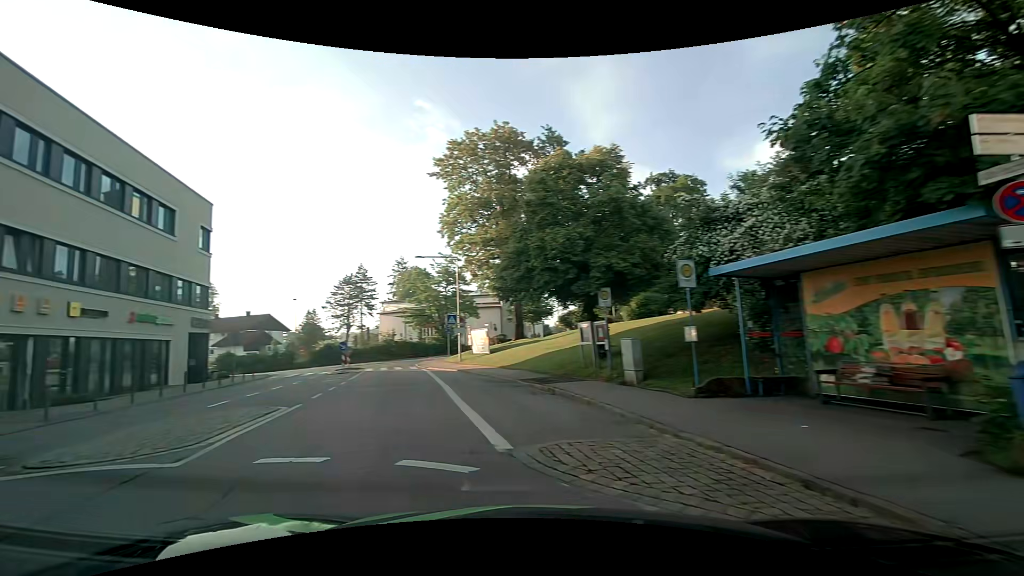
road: unclassified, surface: asphalt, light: Day
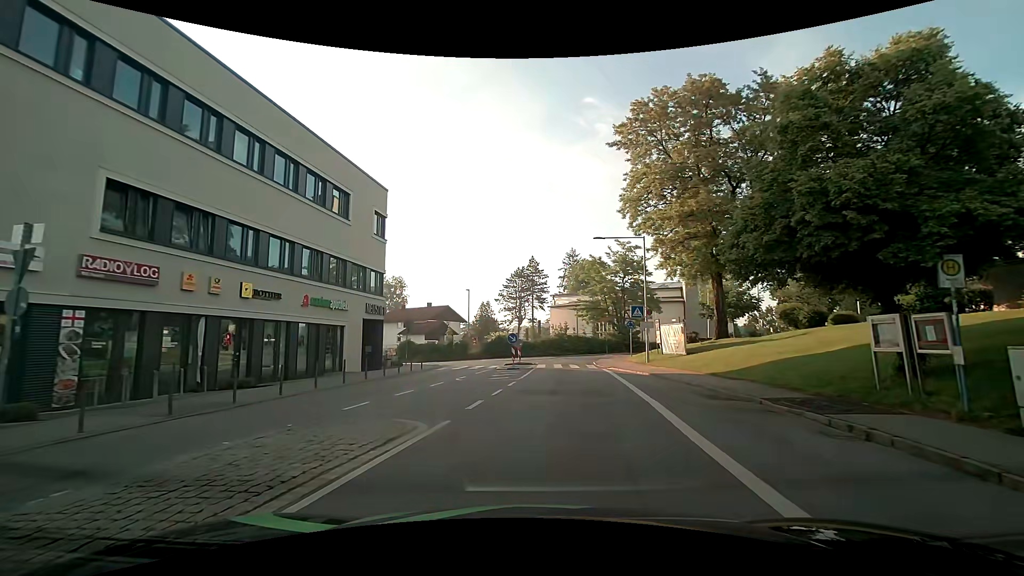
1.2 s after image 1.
(-1.4, +5.5) m; -19°
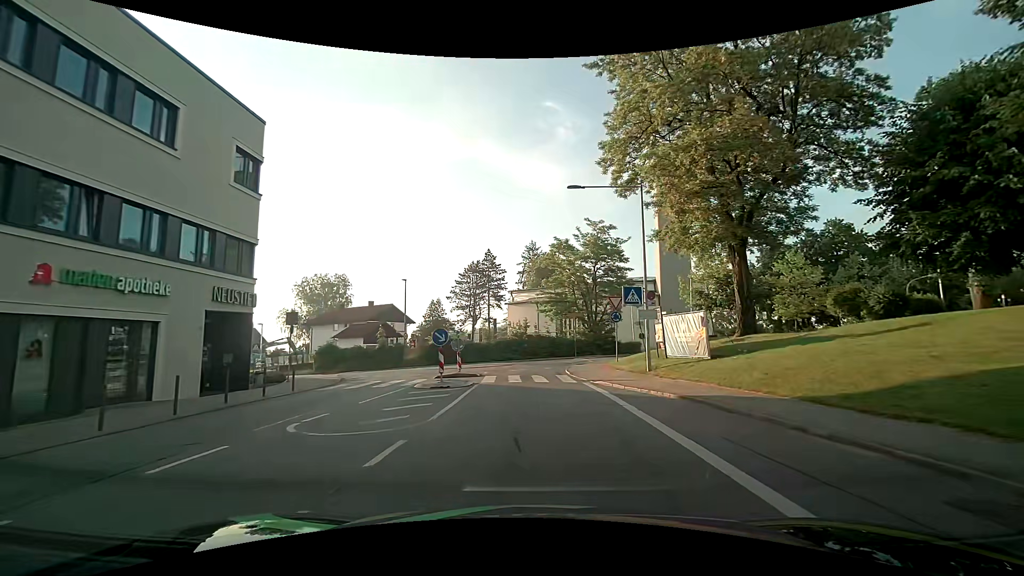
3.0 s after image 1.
(+0.4, +11.0) m; +4°
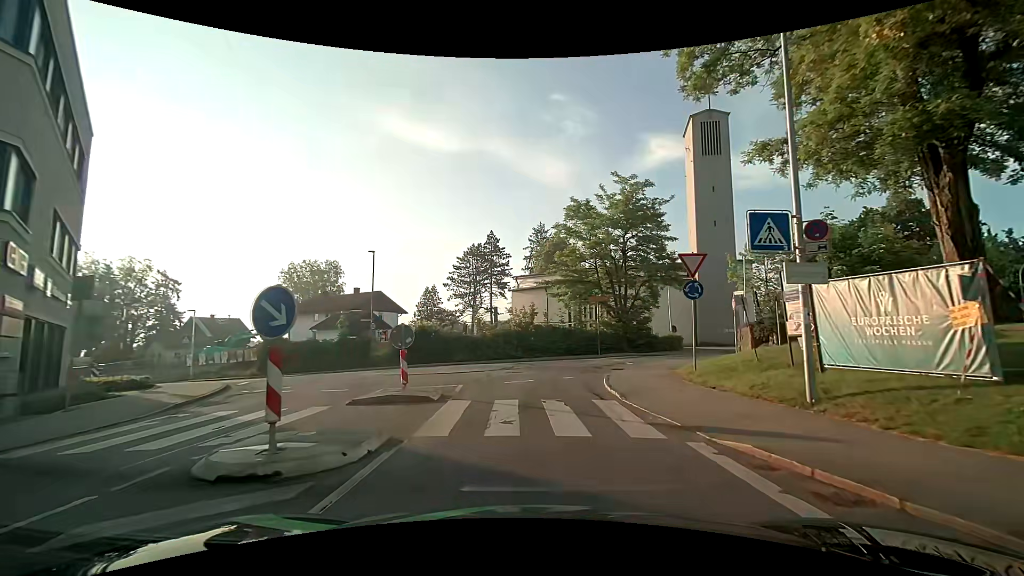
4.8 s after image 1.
(-0.1, +11.4) m; -1°
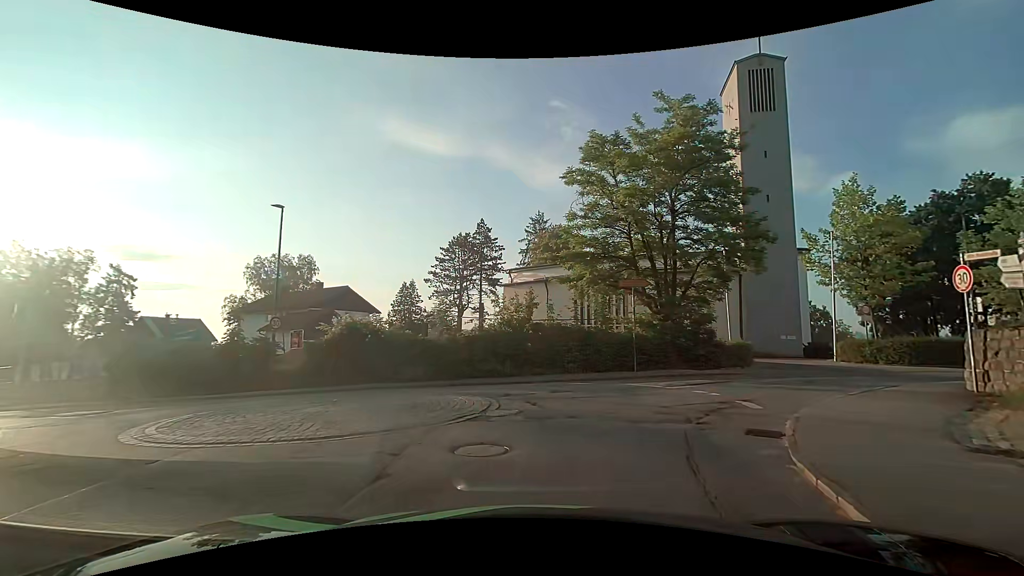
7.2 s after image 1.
(-0.2, +12.6) m; -1°
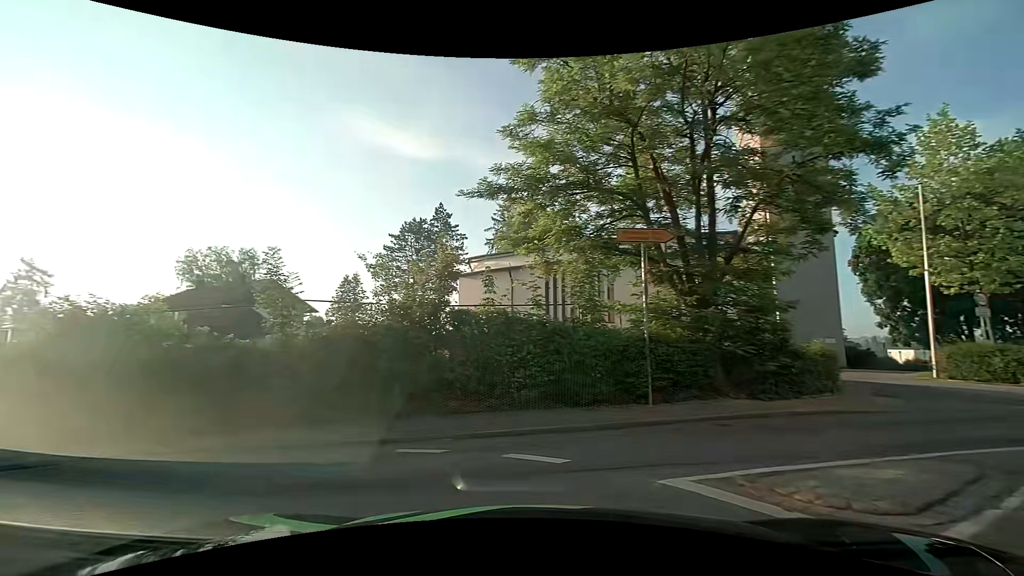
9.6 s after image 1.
(+1.5, +10.5) m; +4°
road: tertiary
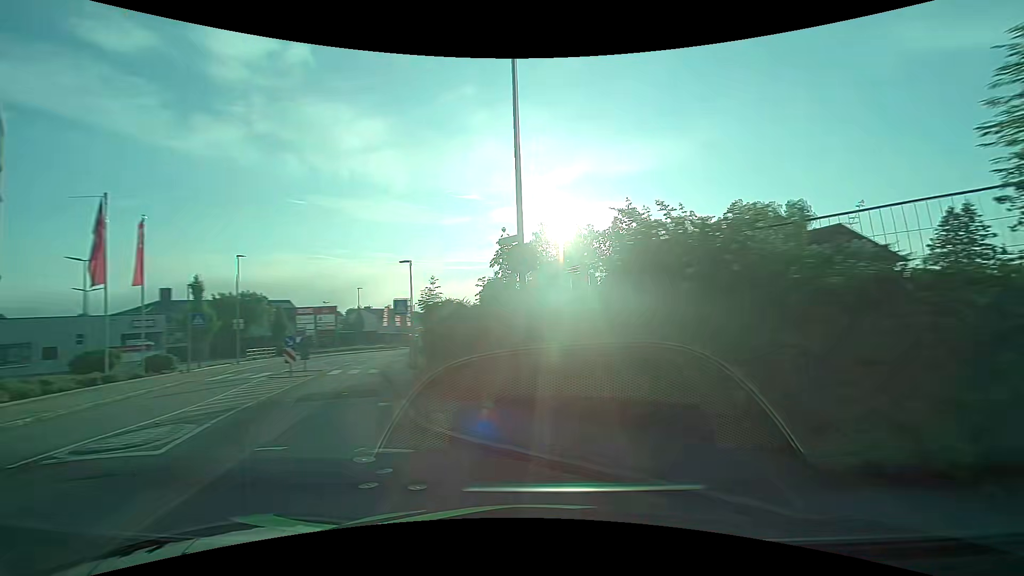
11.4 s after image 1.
(-3.0, +6.0) m; -58°
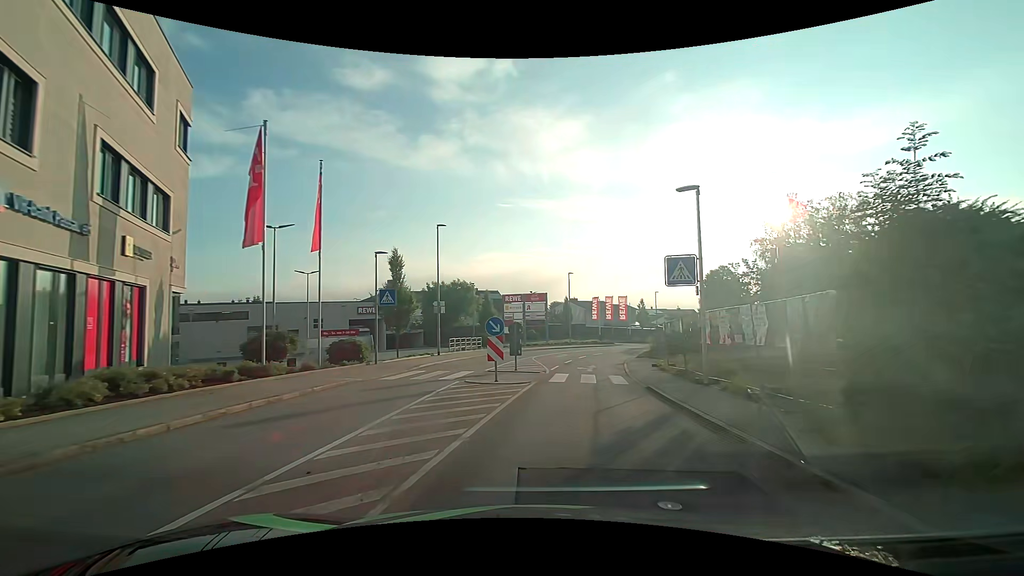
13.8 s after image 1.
(-4.3, +10.8) m; -22°
(+1, +10) (+2, +20) (+3, +30) (+6, +39) (+9, +49) (+14, +58) (+19, +66) (+24, +75) (+30, +83) (+35, +92) m
